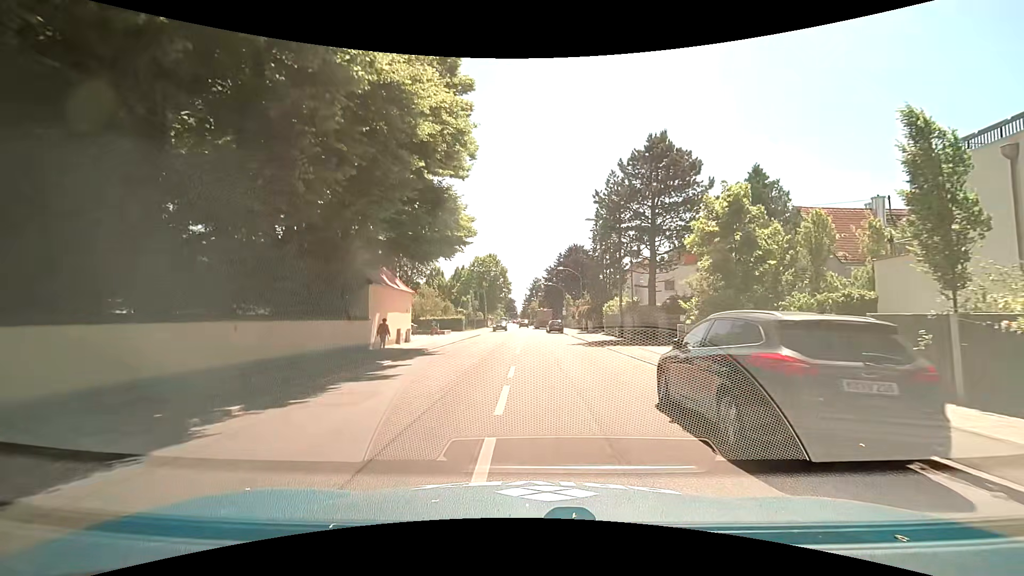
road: secondary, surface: asphalt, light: Day
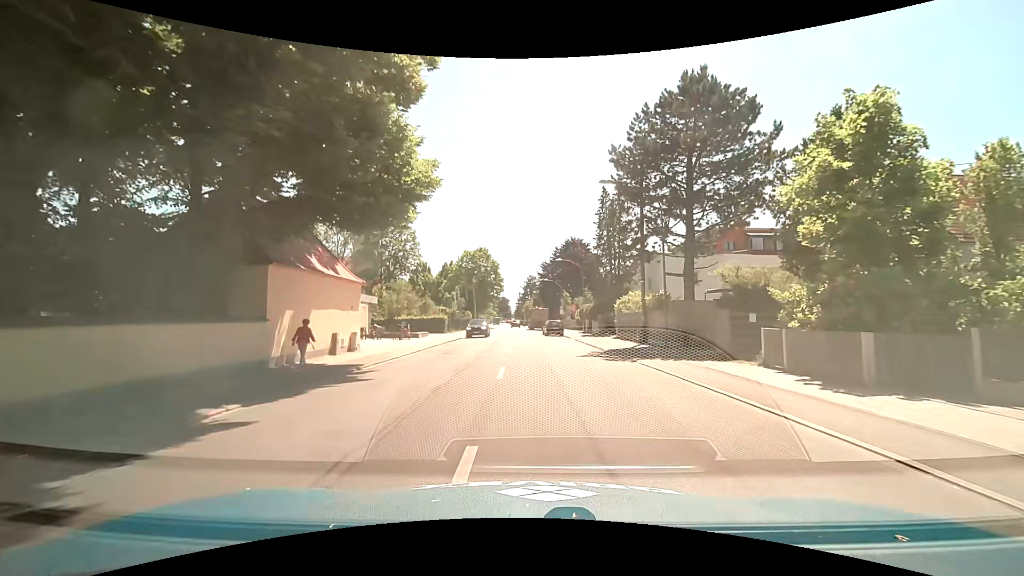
(+0.3, +9.2) m; +2°
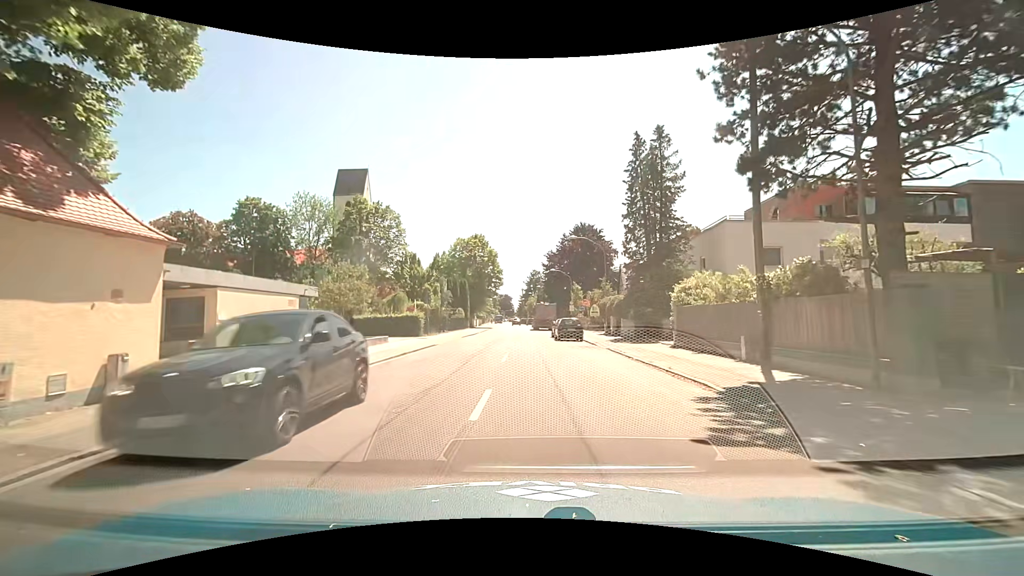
(0.0, +13.8) m; -1°
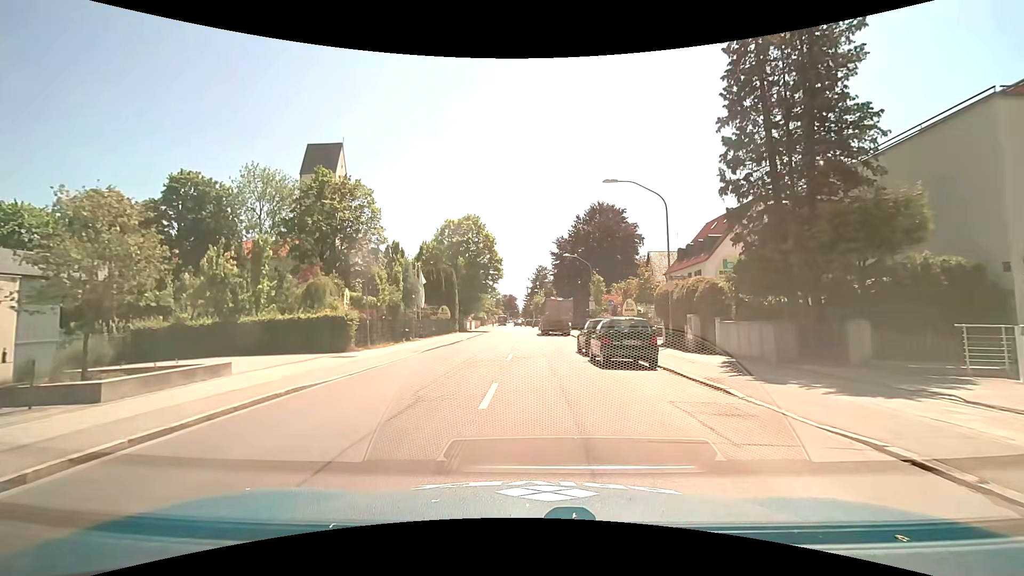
(0.0, +17.0) m; -1°
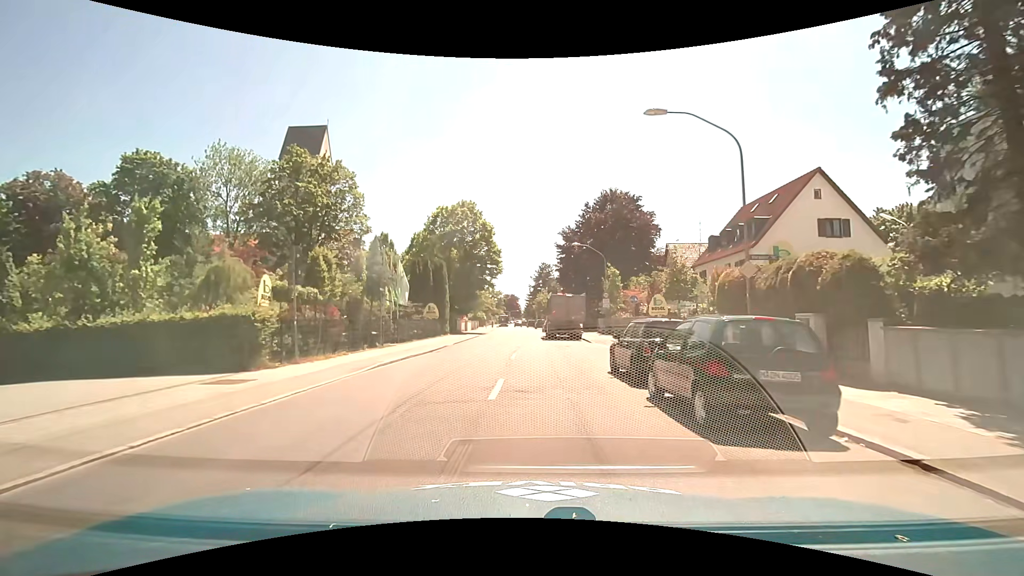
(+0.1, +8.1) m; 0°
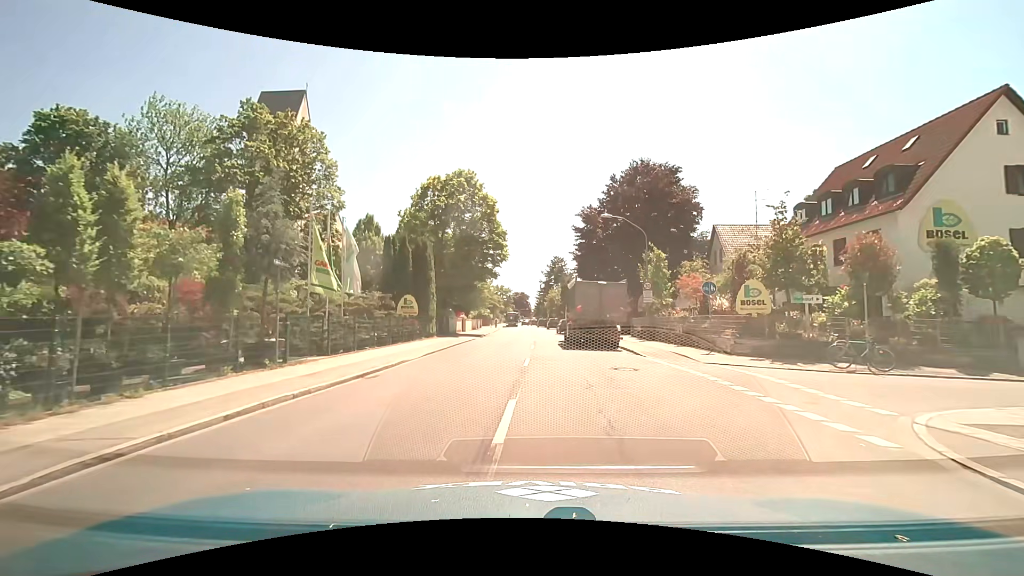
(0.0, +12.1) m; 0°
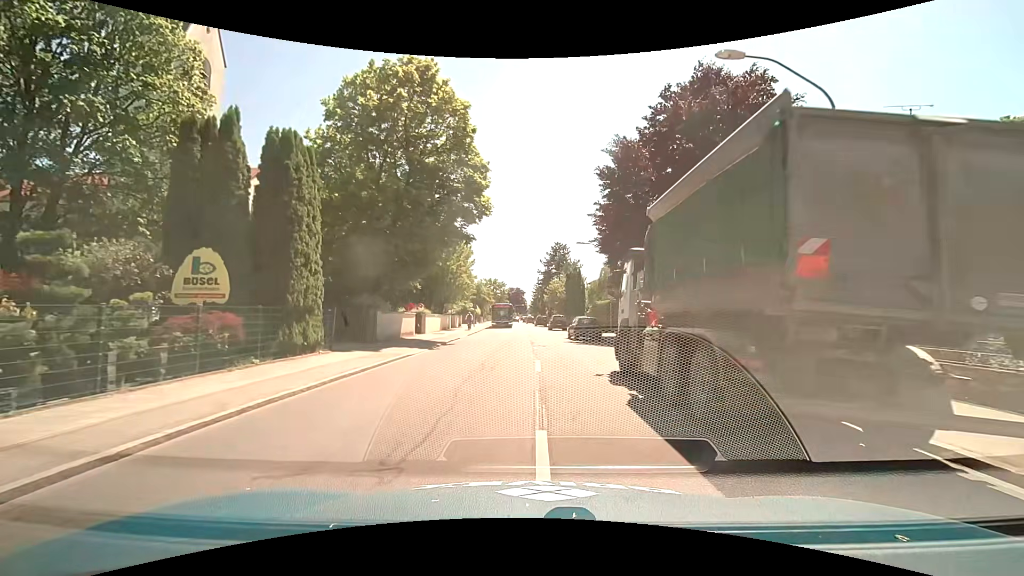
(-0.3, +20.5) m; -1°
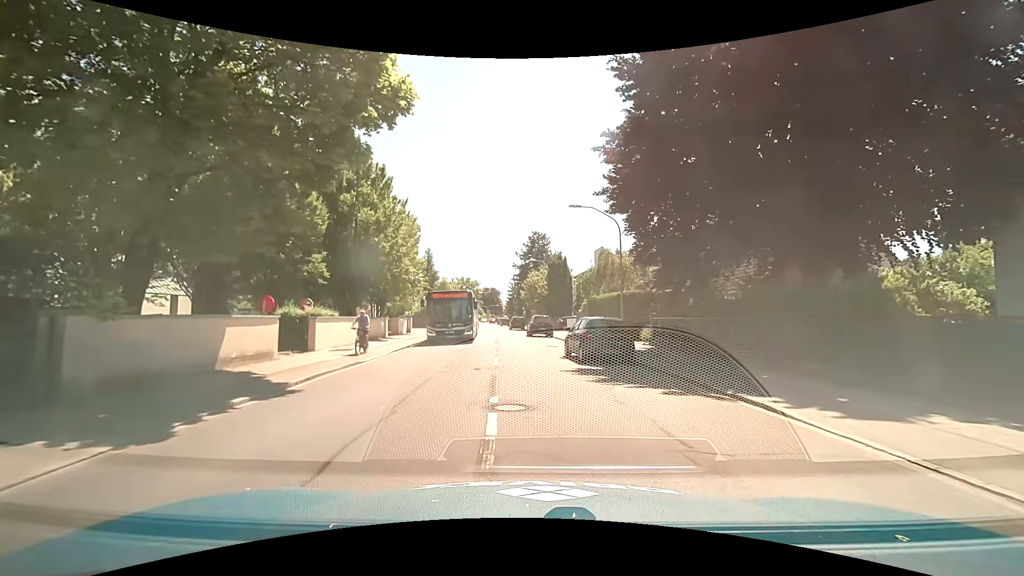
(+0.3, +15.0) m; +2°
(0, +10) (0, +20) (-1, +30) (-2, +40) (-2, +50) (-3, +60) (-4, +70) (-5, +80) (-6, +90) (-7, +100) m
